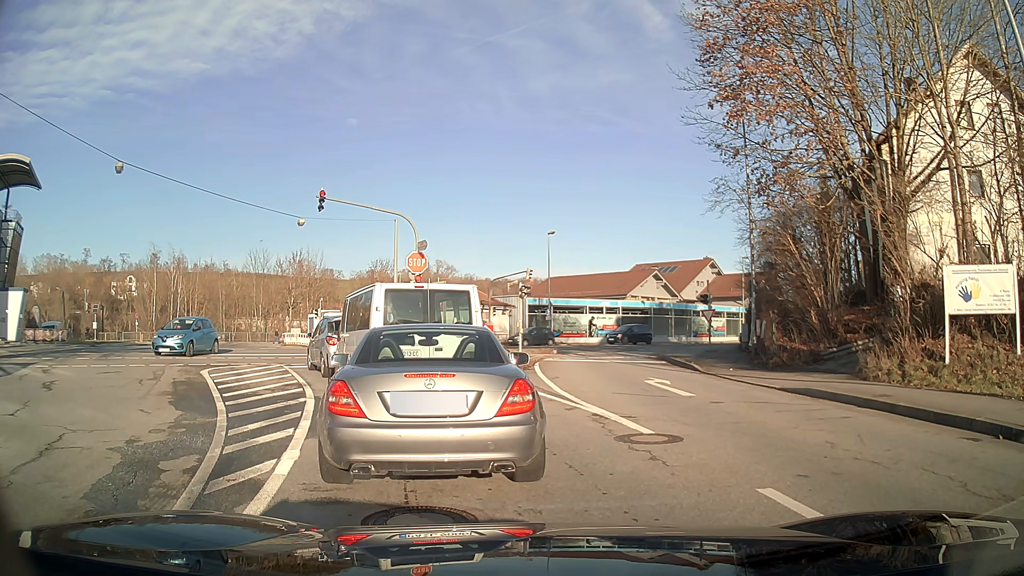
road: tertiary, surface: asphalt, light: Day
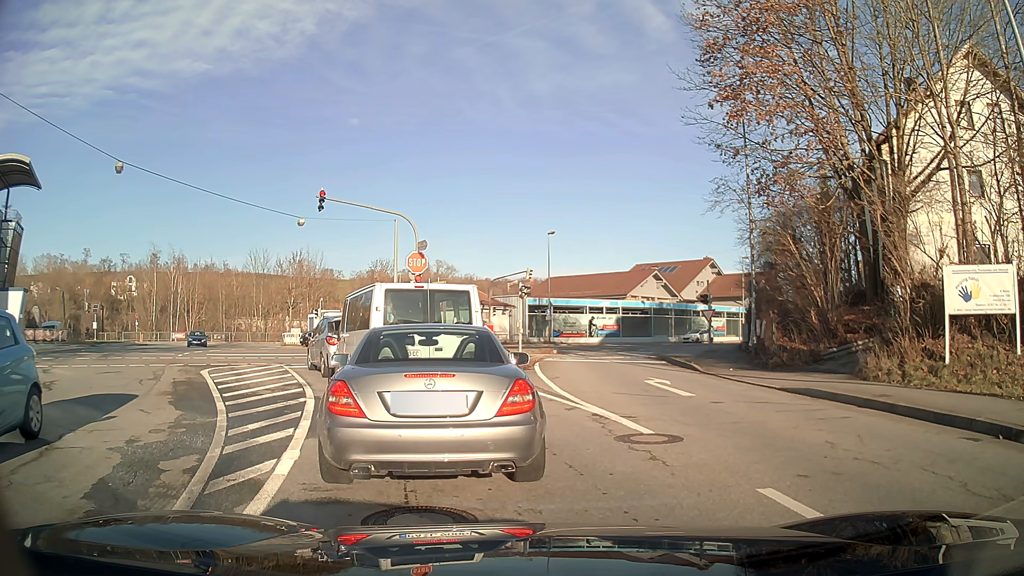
(0.0, 0.0) m; 0°
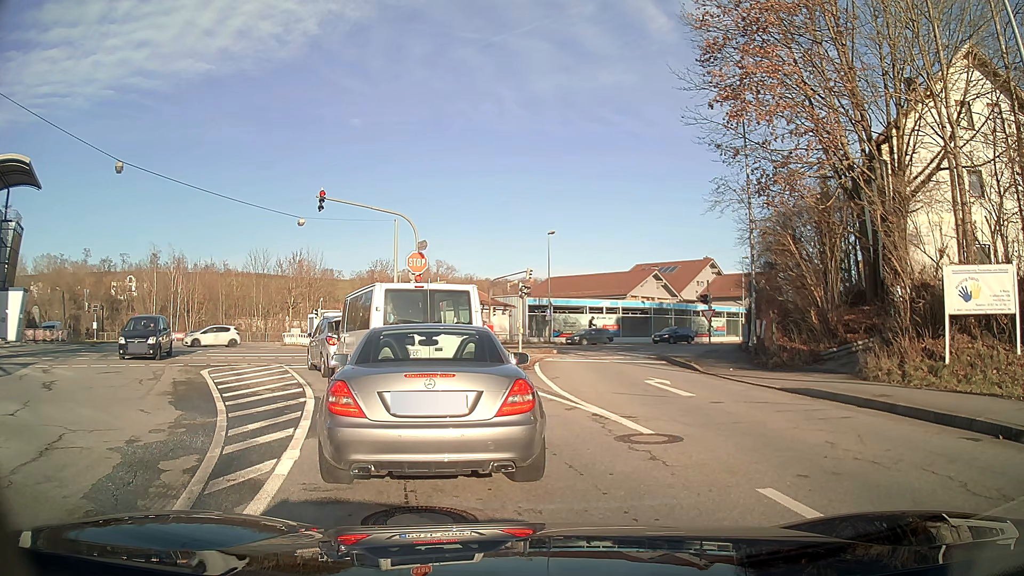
(0.0, 0.0) m; 0°
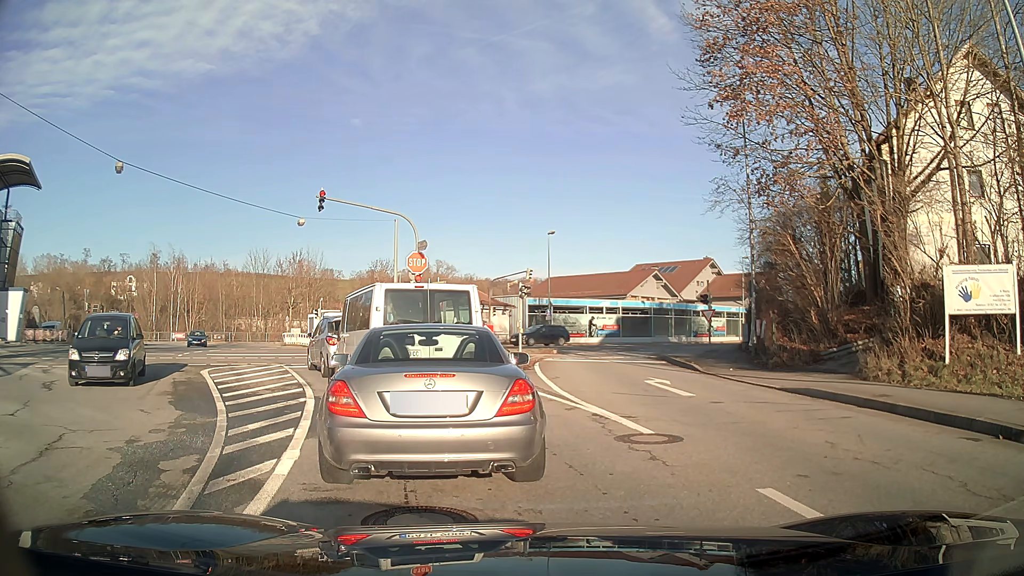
(0.0, 0.0) m; 0°
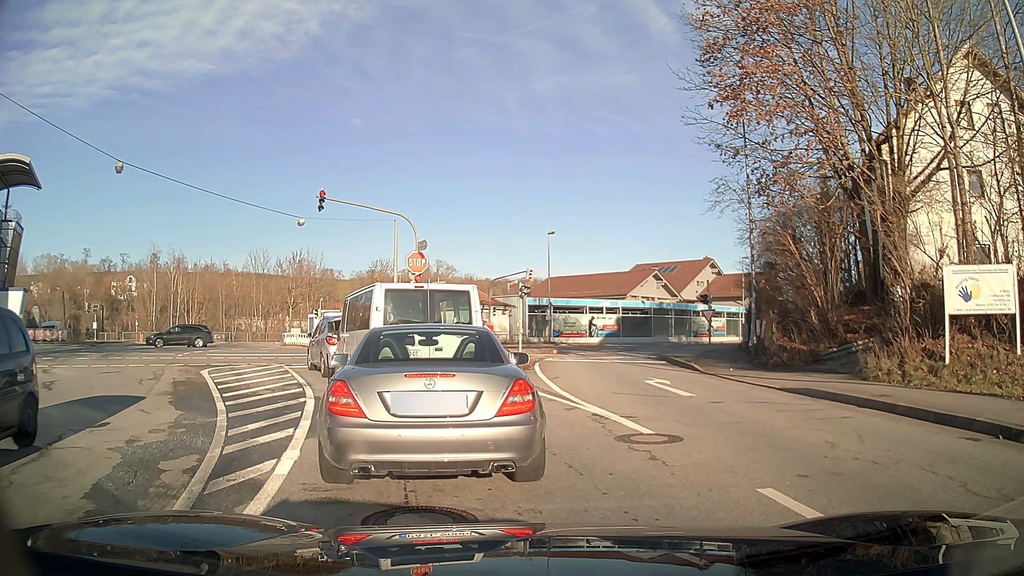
(0.0, 0.0) m; 0°
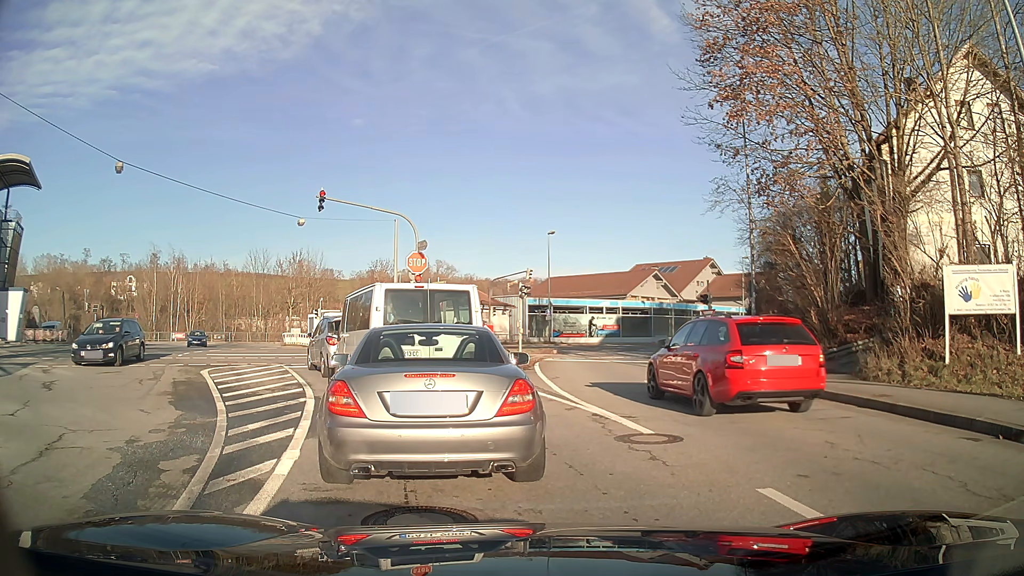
(0.0, 0.0) m; 0°
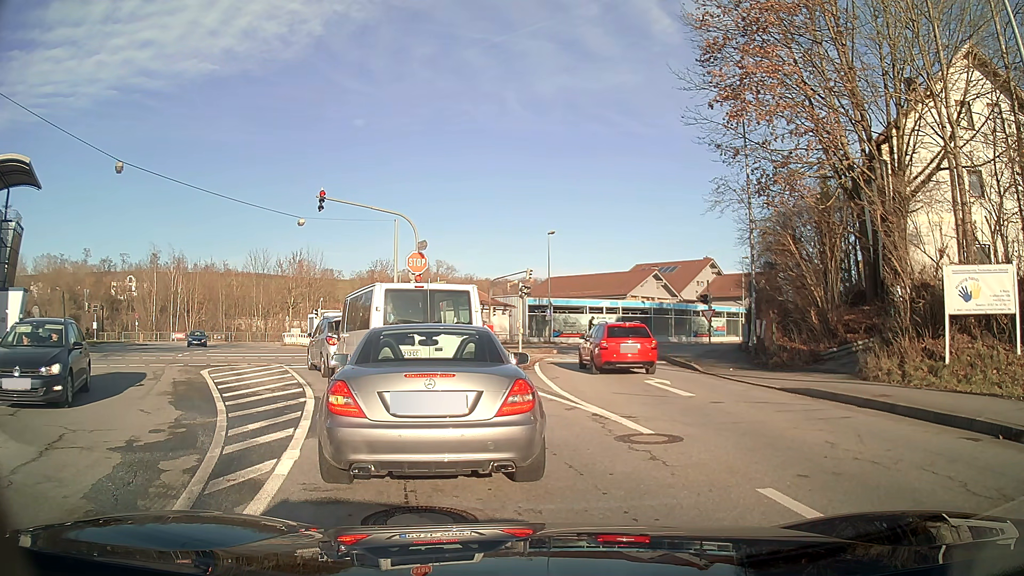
(0.0, 0.0) m; 0°
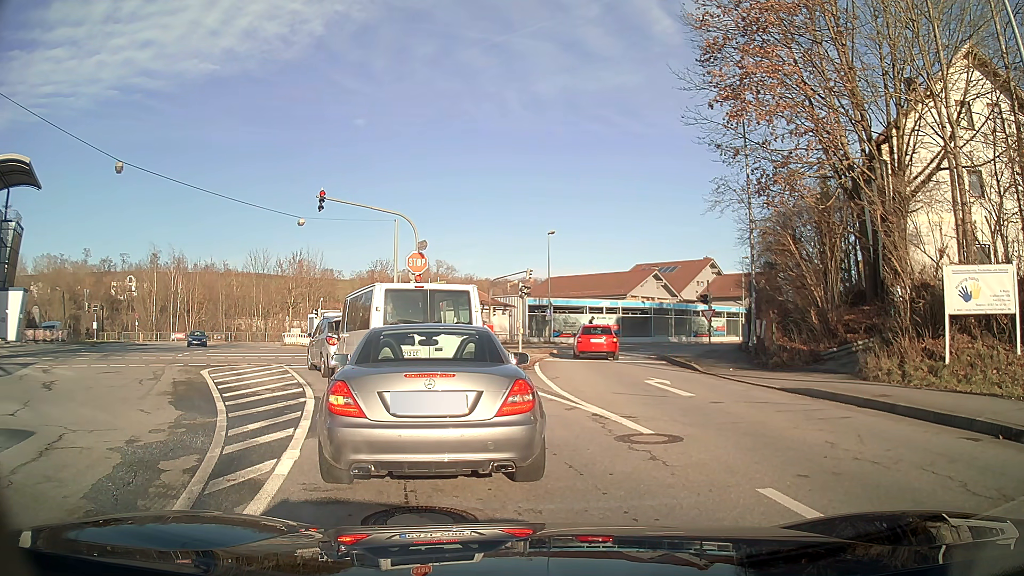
(0.0, 0.0) m; 0°
(-2, +10) (-5, +19) (-10, +28) (-16, +36) (-21, +44) (-26, +53) (-27, +63) (-24, +72) (-18, +80) (-11, +88) m
